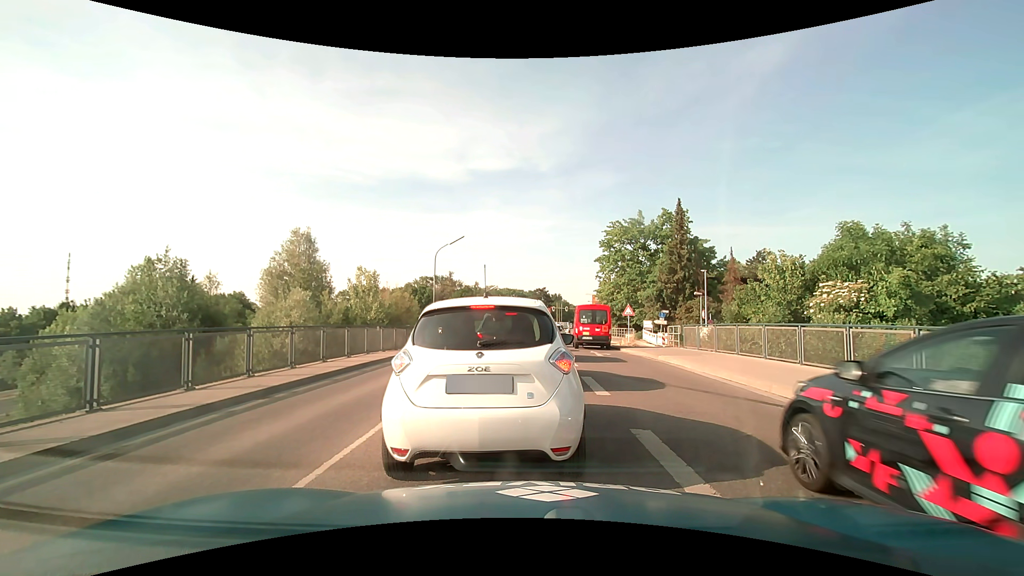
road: secondary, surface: asphalt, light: Day
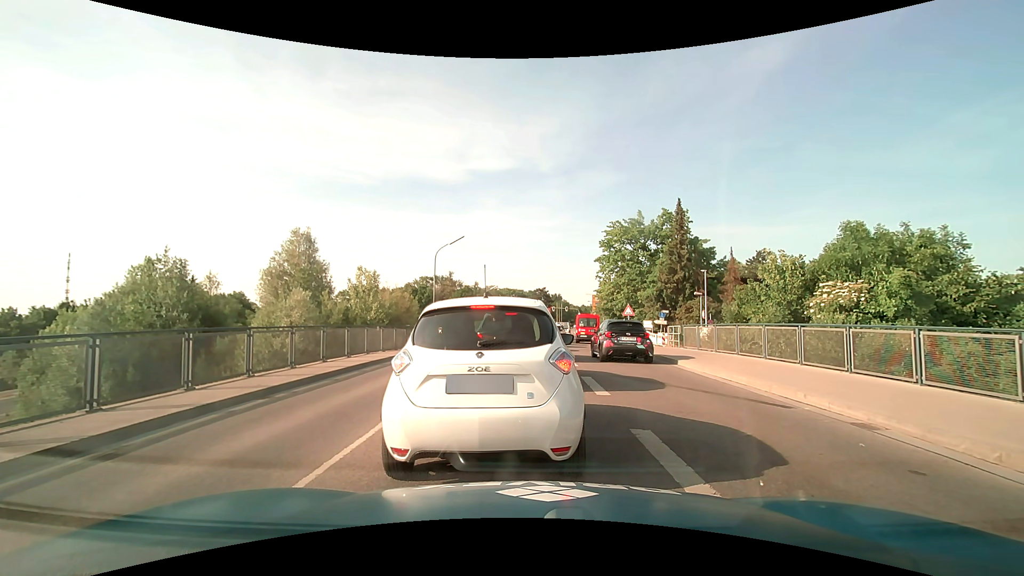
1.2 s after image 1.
(0.0, 0.0) m; 0°
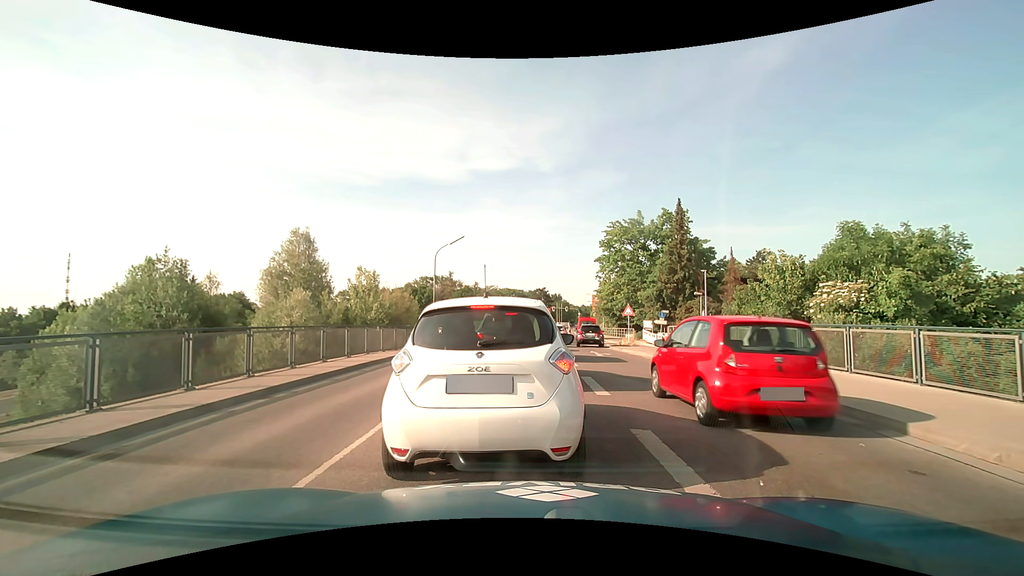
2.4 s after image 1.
(0.0, 0.0) m; 0°
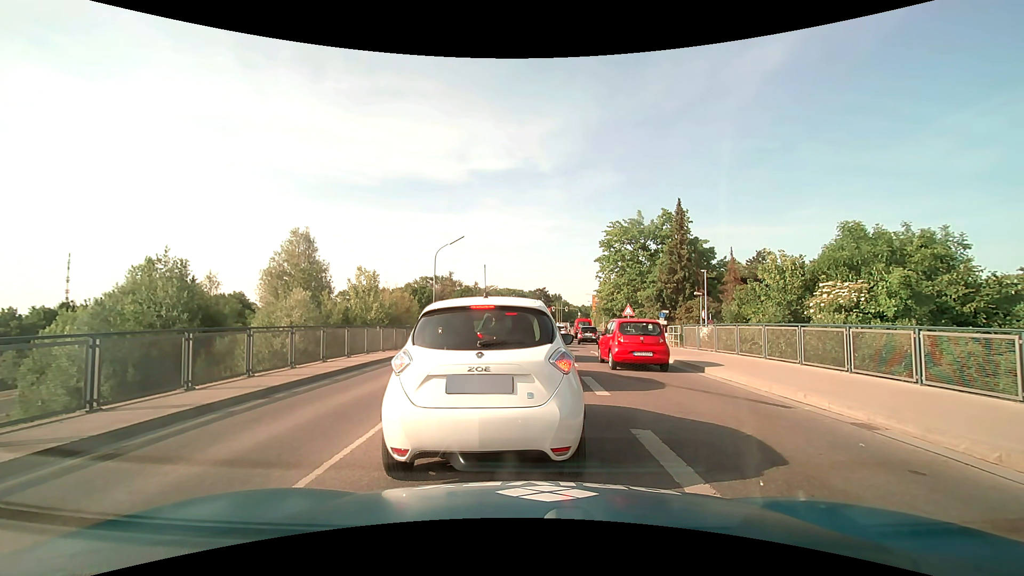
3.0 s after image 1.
(0.0, 0.0) m; 0°
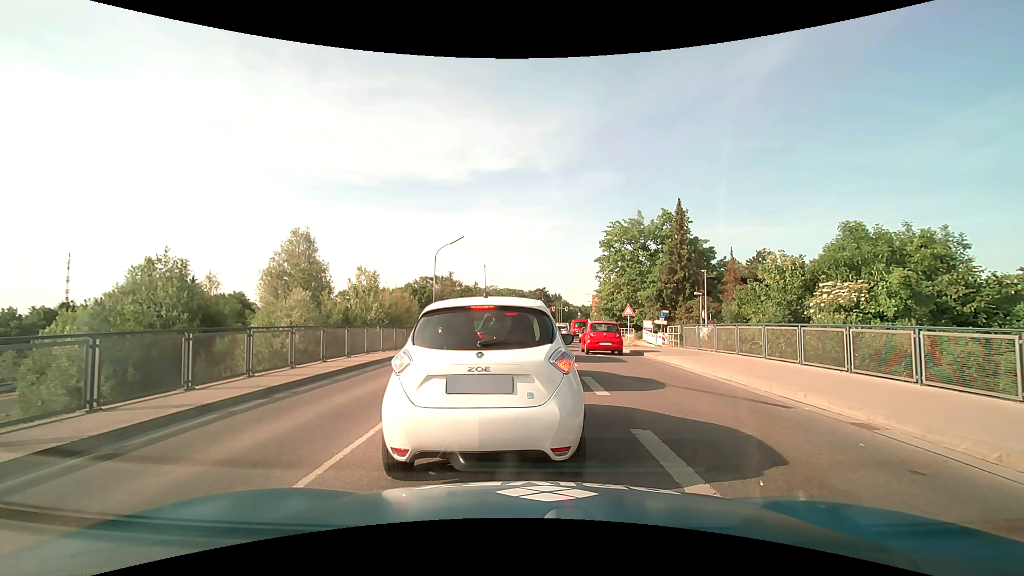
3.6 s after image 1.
(0.0, 0.0) m; 0°
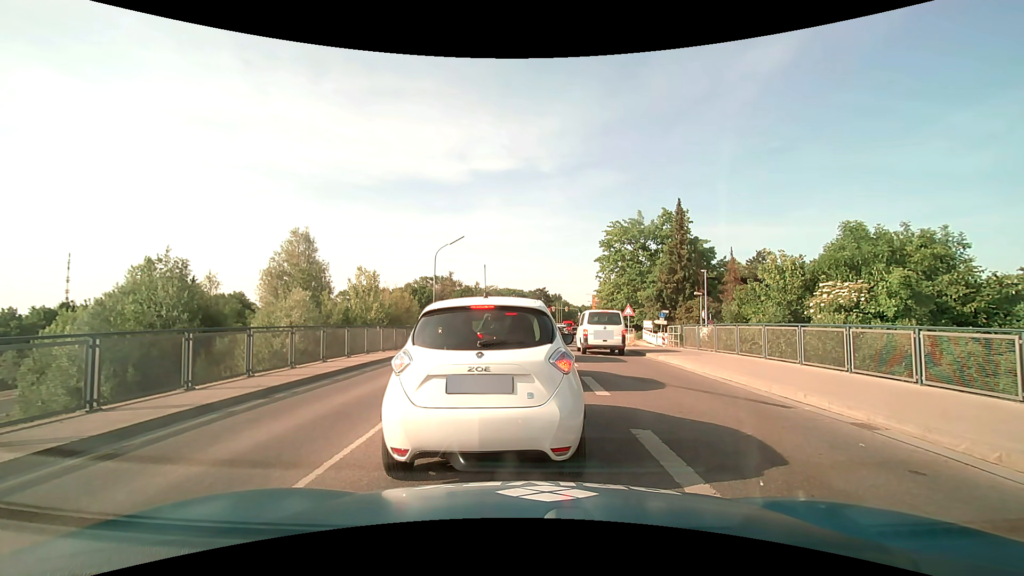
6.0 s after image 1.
(0.0, 0.0) m; 0°
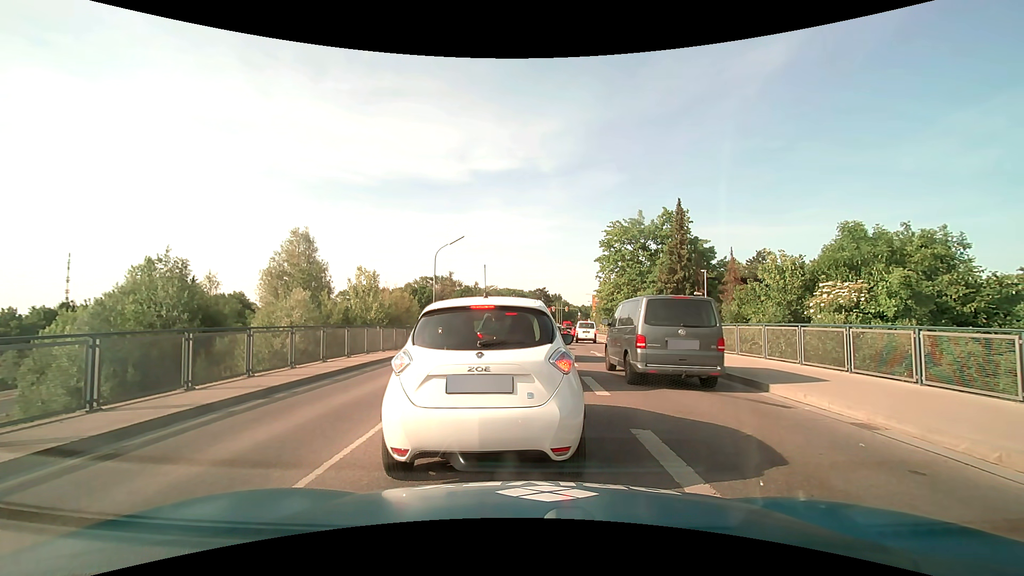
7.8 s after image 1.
(0.0, 0.0) m; 0°
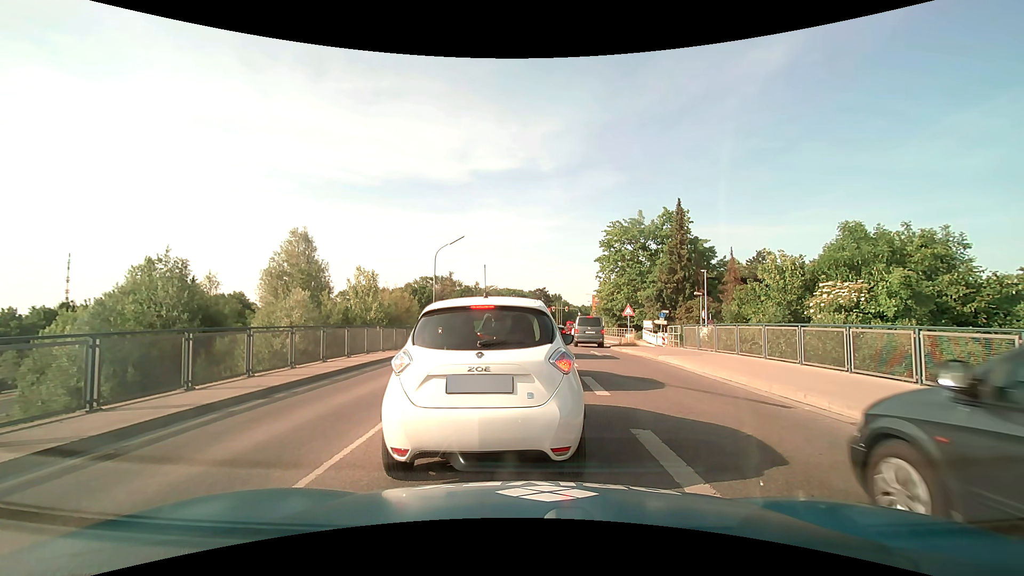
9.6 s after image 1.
(0.0, 0.0) m; 0°
